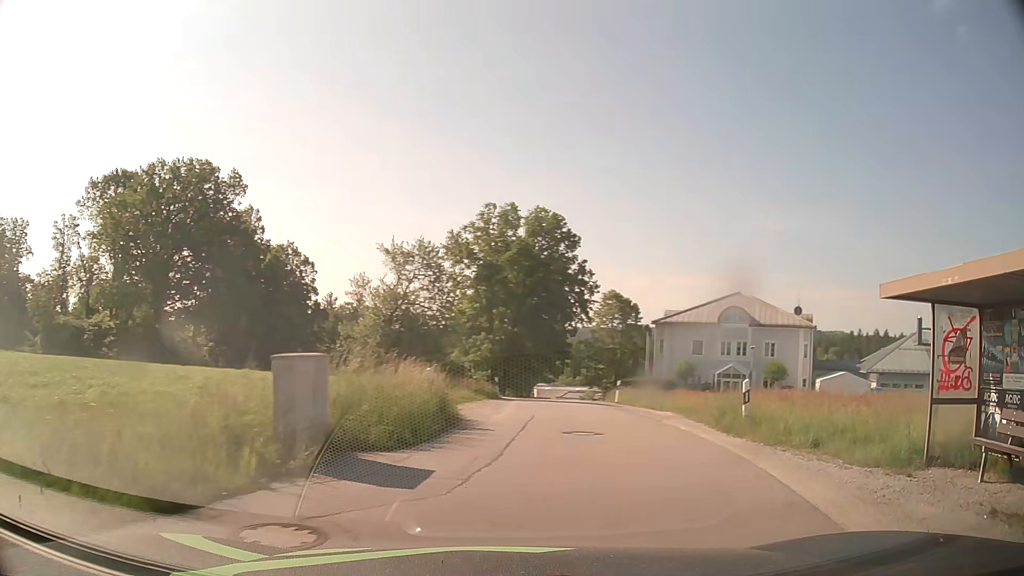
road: unclassified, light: Day
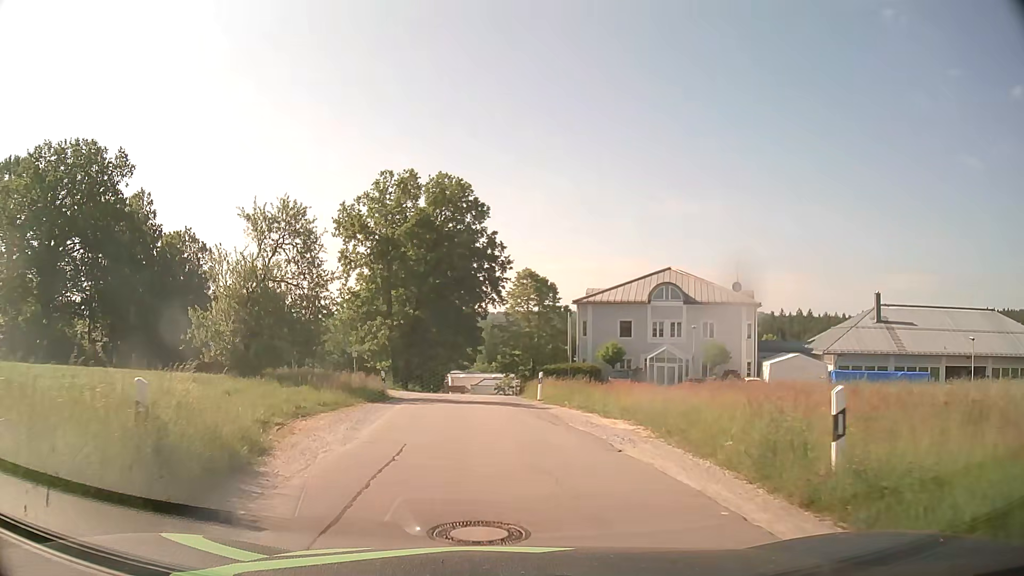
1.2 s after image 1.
(+0.8, +7.7) m; +7°
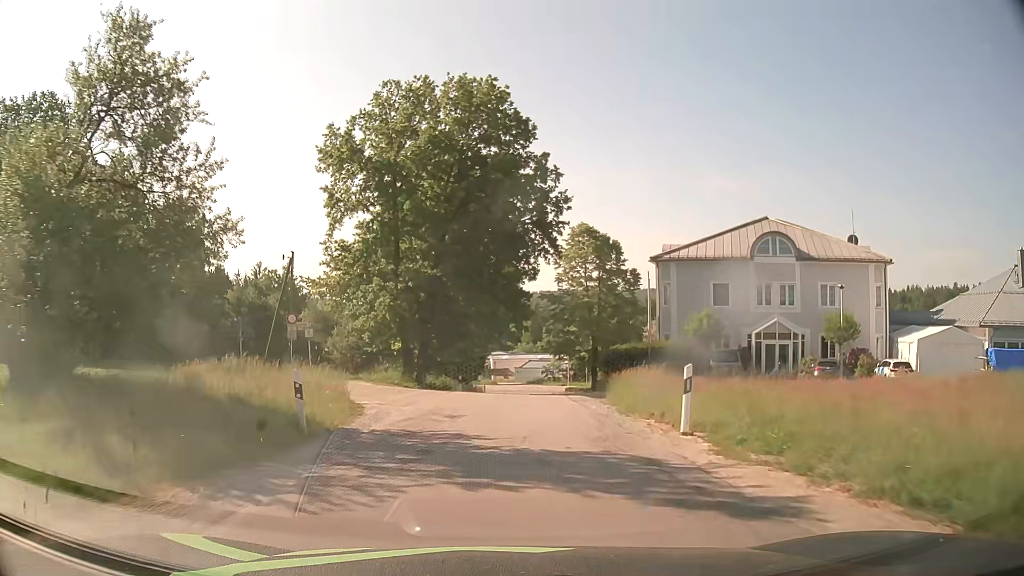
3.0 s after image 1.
(-0.7, +16.3) m; -4°
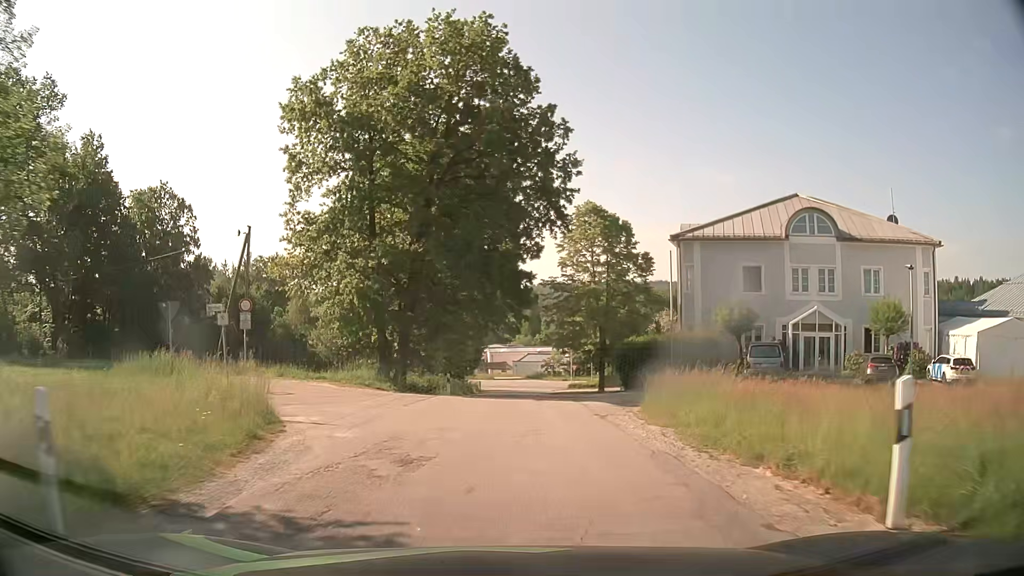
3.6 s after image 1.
(0.0, +6.3) m; 0°
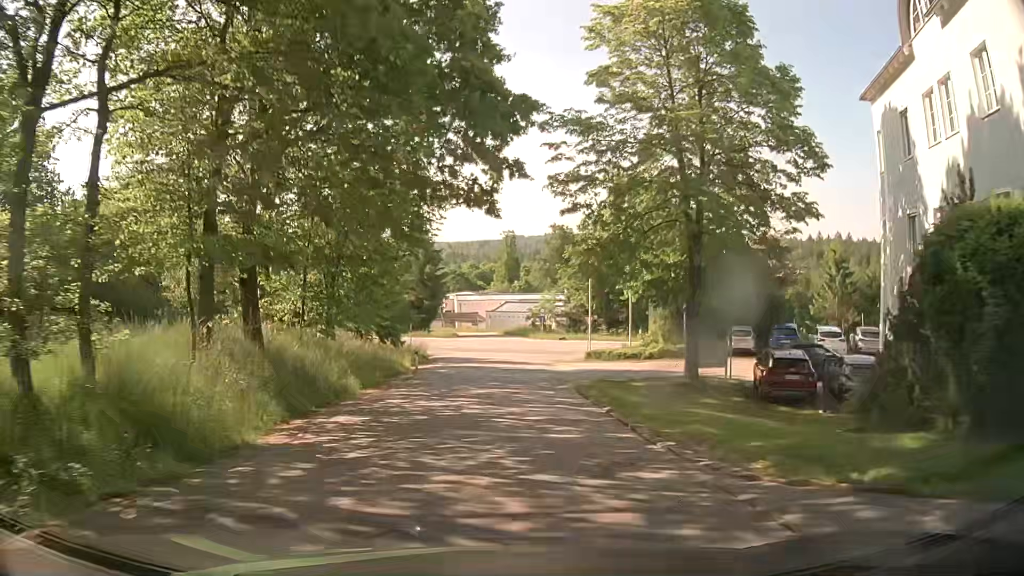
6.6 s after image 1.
(+0.7, +31.8) m; +2°
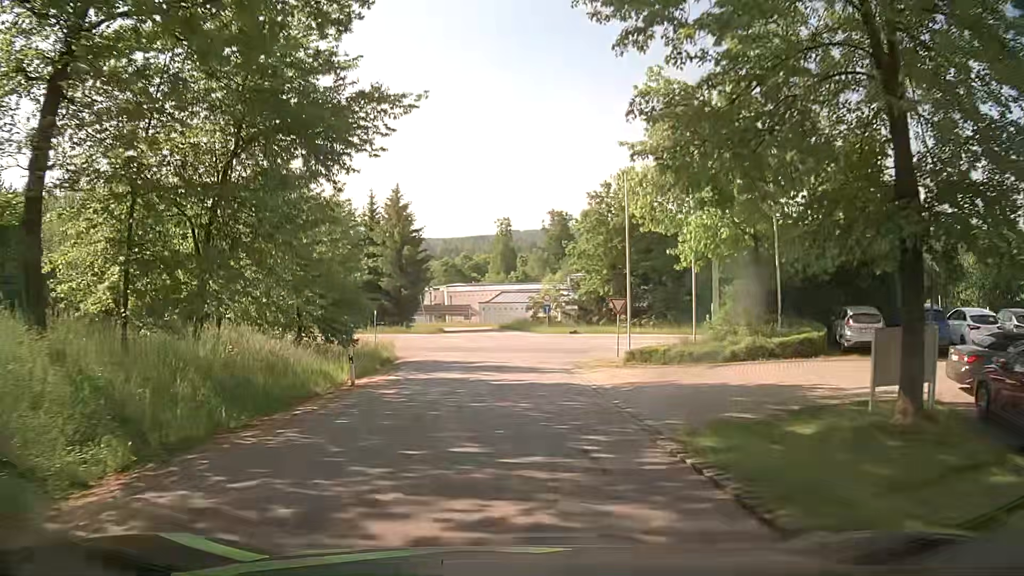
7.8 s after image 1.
(+0.1, +13.1) m; +1°
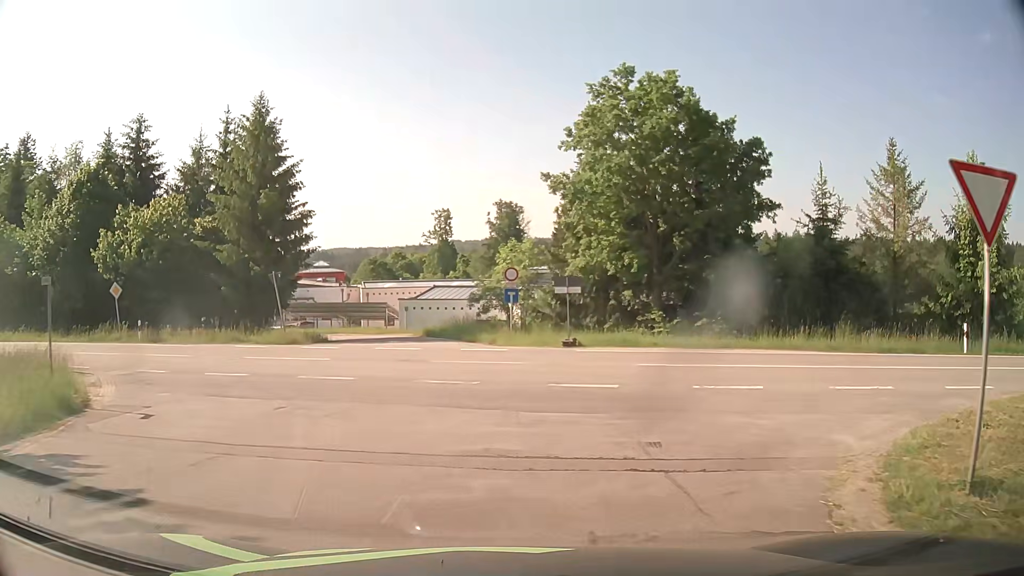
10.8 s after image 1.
(+0.2, +26.2) m; +4°
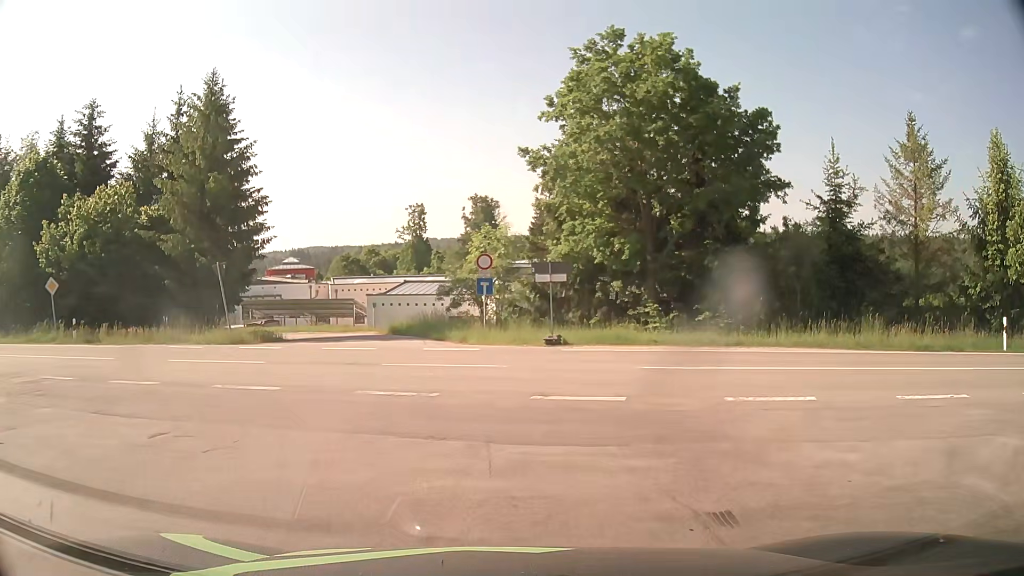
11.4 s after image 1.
(+0.1, +3.5) m; +3°
(0, +10) (-6, +18) (-16, +21) (-25, +23) (-35, +25) (-45, +27) (-55, +29) (-65, +30) (-75, +32) (-85, +33) m
